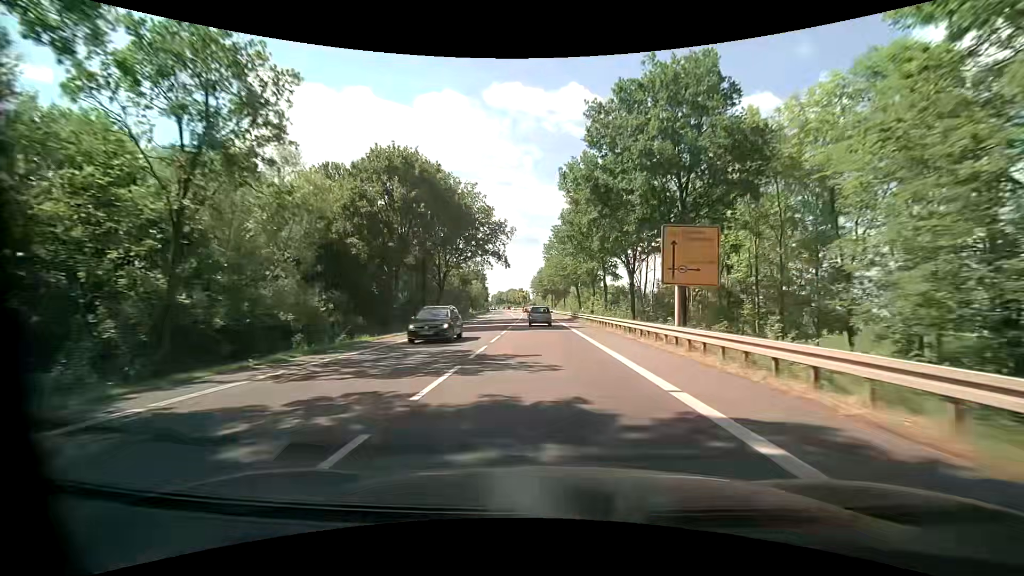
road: primary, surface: asphalt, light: Day
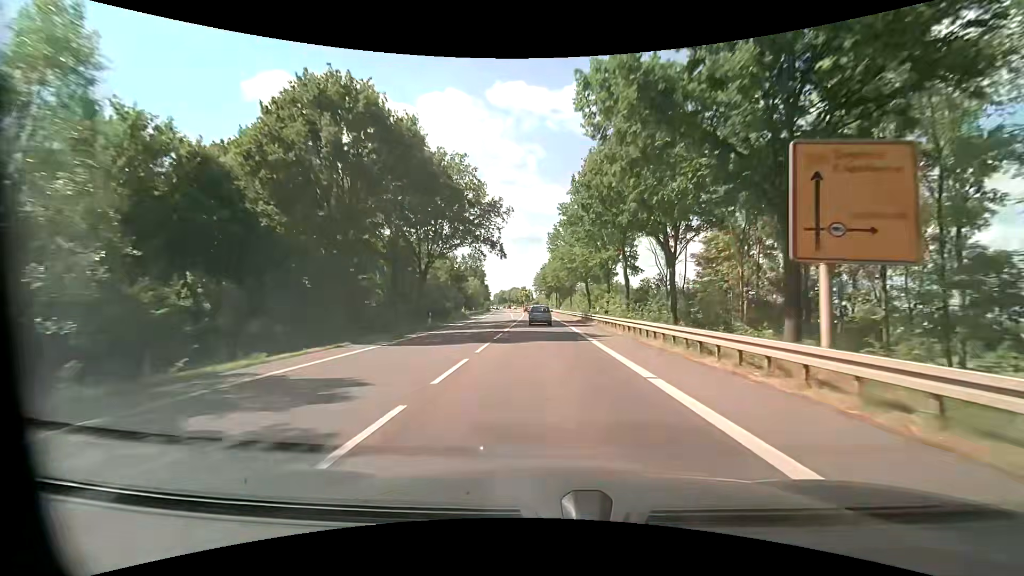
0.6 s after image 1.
(-0.1, +10.5) m; -1°
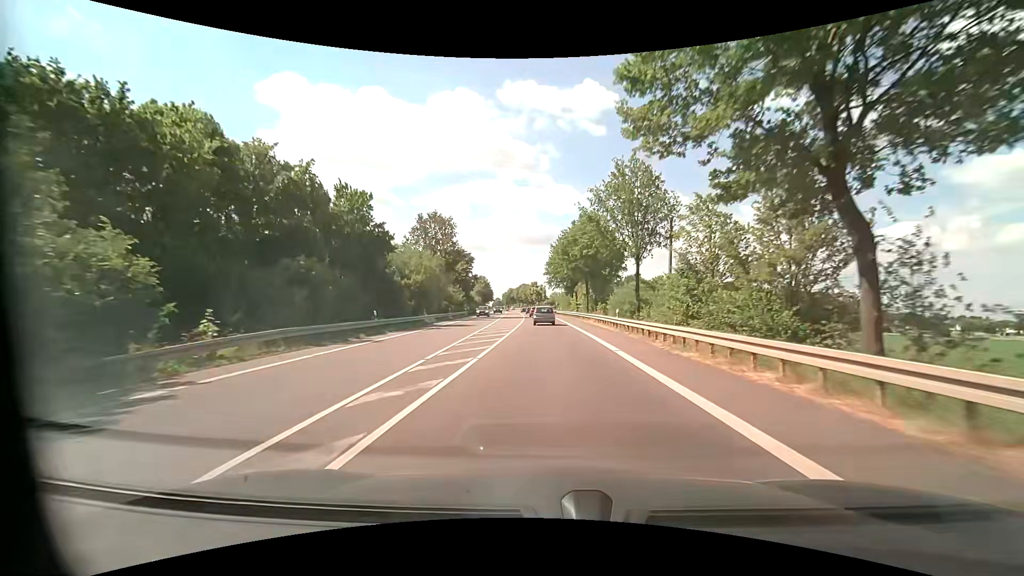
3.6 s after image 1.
(-0.4, +53.9) m; -1°
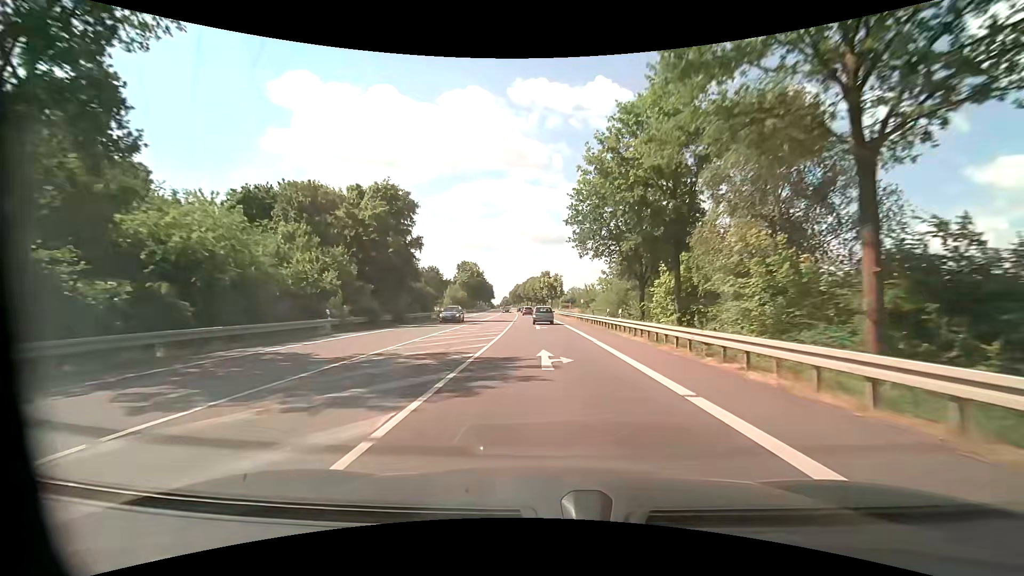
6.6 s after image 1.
(-0.5, +56.0) m; -1°
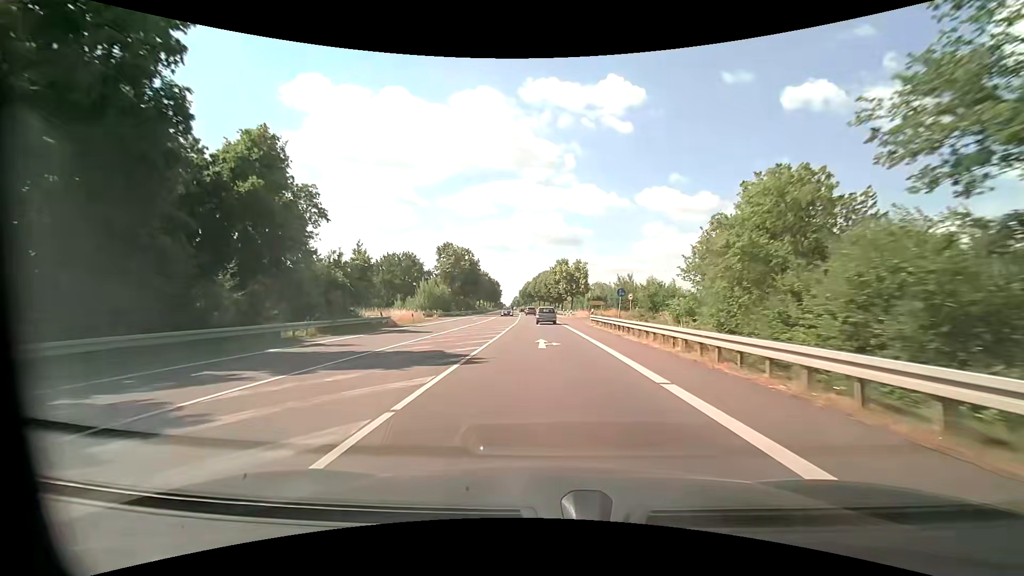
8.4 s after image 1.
(-0.6, +34.8) m; -2°
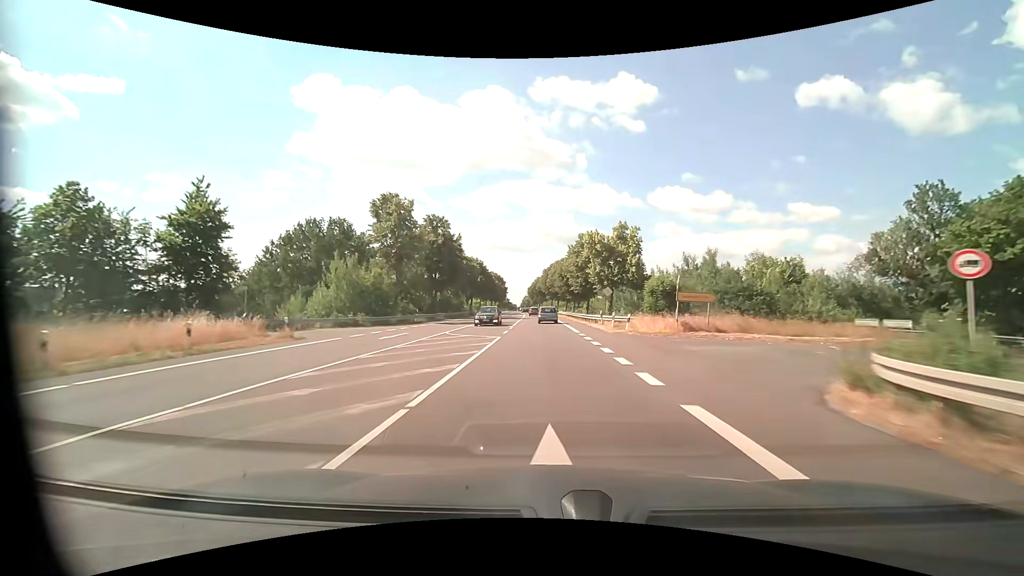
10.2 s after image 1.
(-0.2, +36.0) m; -1°
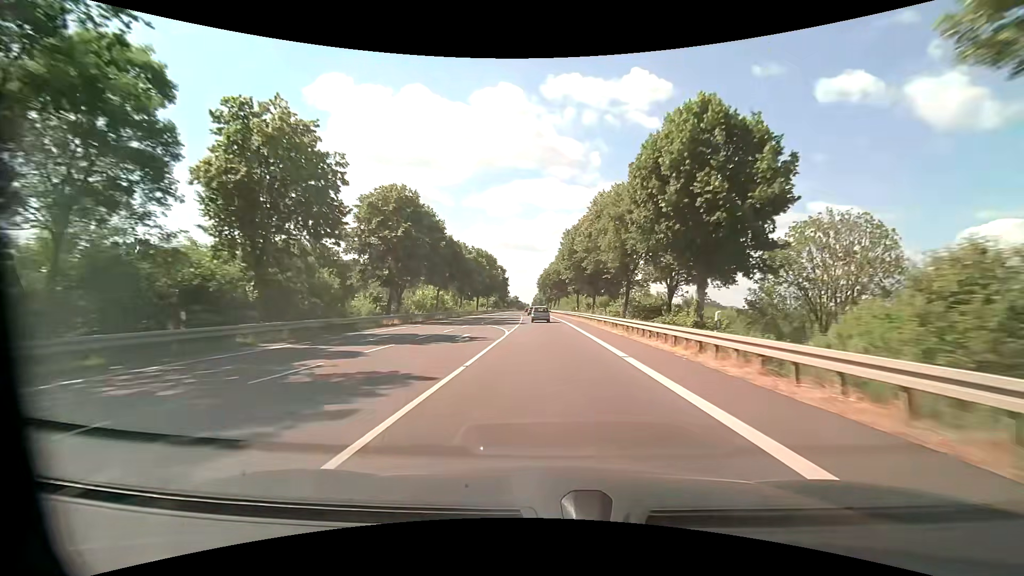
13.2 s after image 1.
(-0.8, +62.9) m; -2°
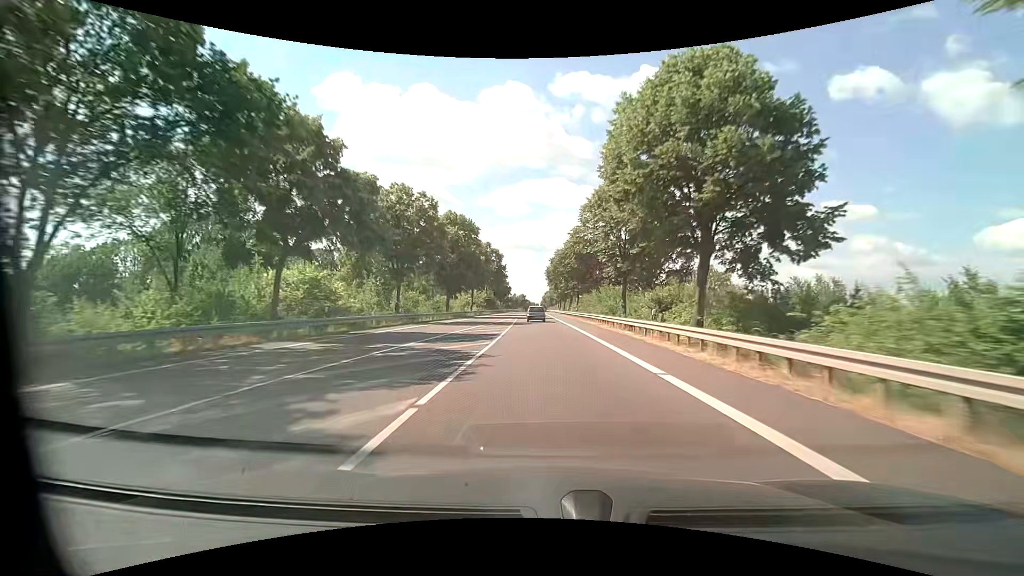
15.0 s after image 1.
(-0.2, +39.5) m; -1°
(0, +10) (0, +20) (0, +30) (-1, +40) (-1, +50) (-1, +60) (-1, +70) (-1, +80) (-2, +90) (-2, +100) m
